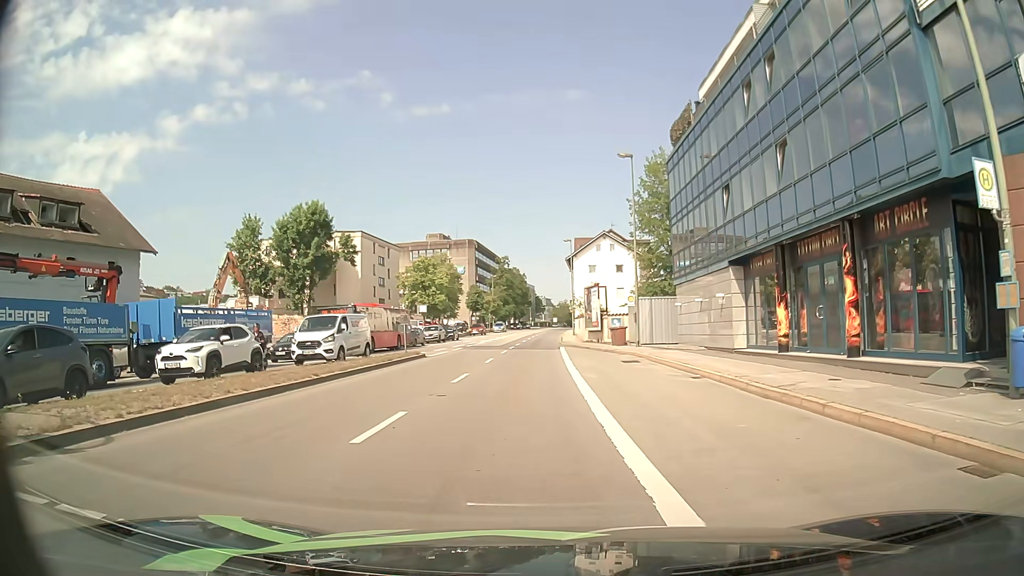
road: primary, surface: asphalt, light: Day
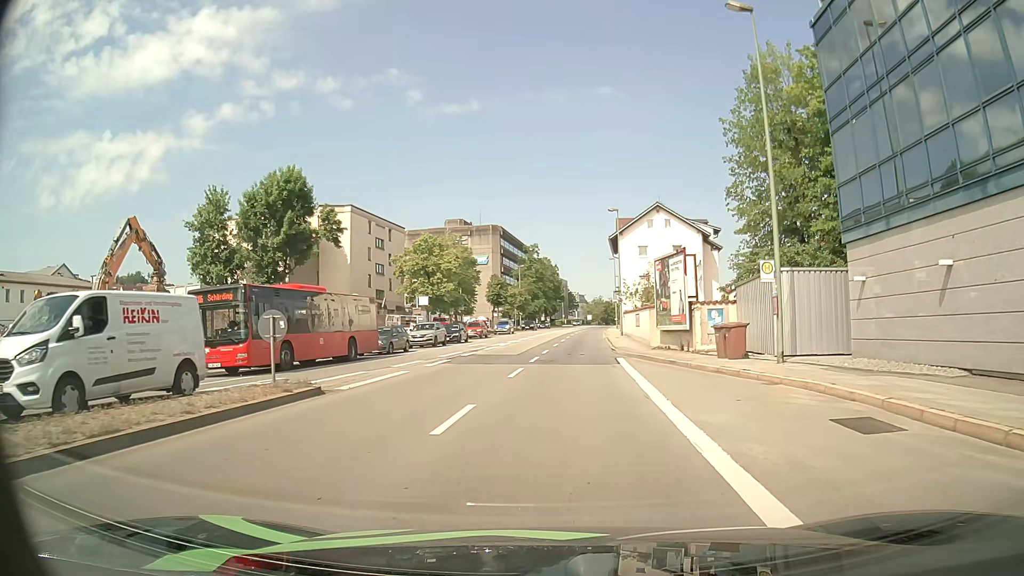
(-0.6, +17.9) m; -3°
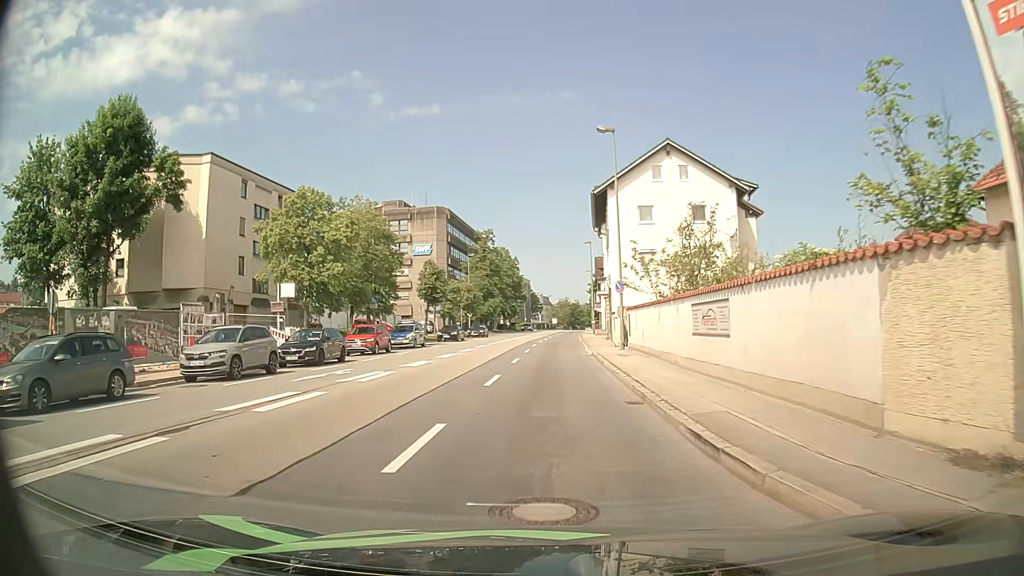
(+0.8, +23.6) m; +3°
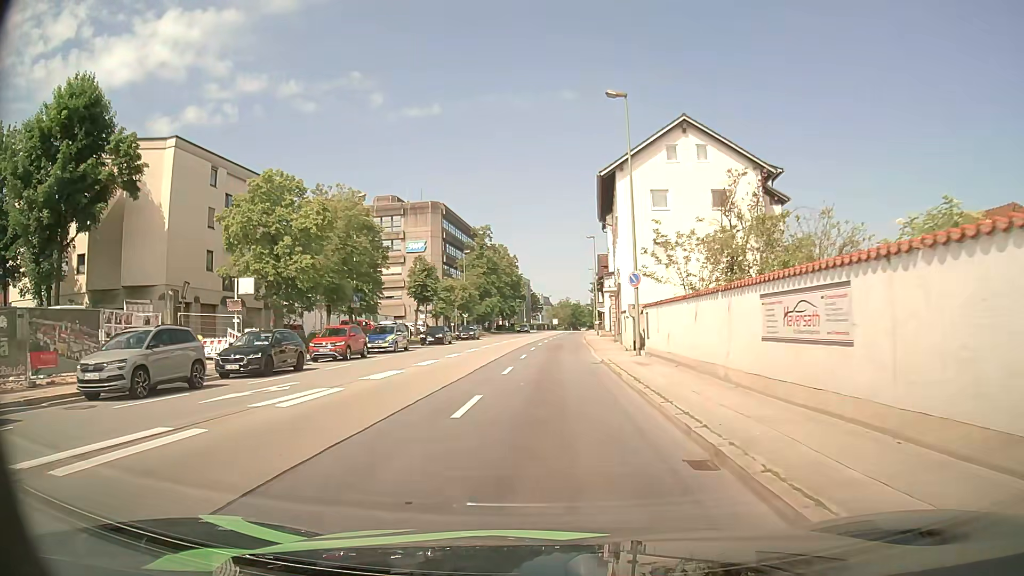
(0.0, +5.1) m; 0°
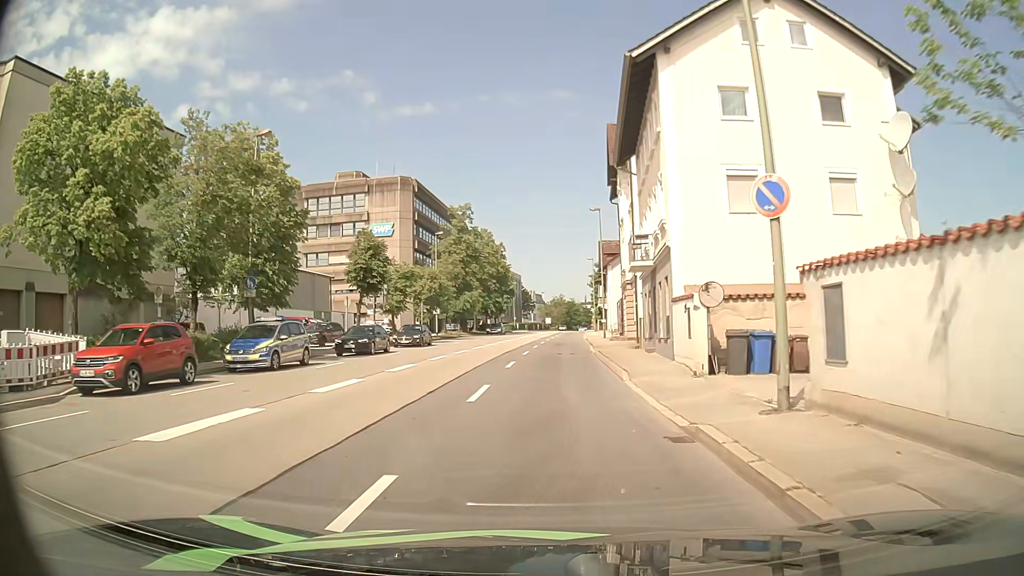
(+0.1, +16.2) m; +1°
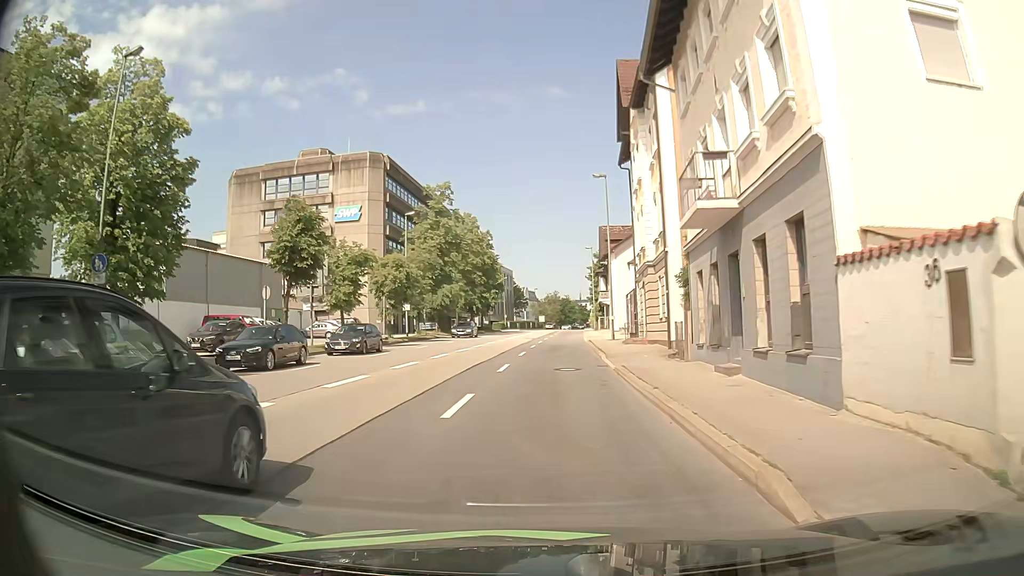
(+0.1, +11.5) m; +1°
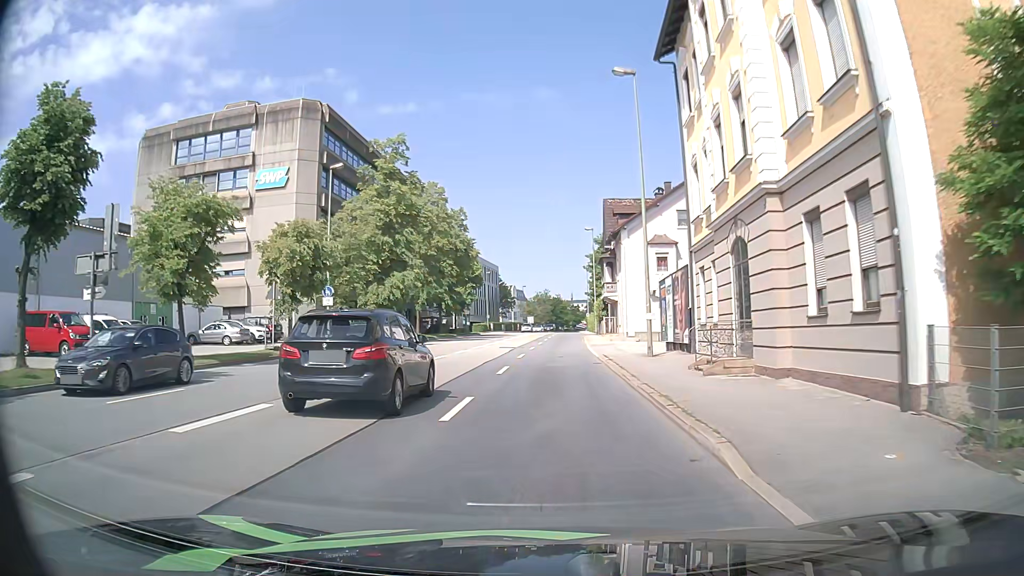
(+0.1, +18.0) m; +1°
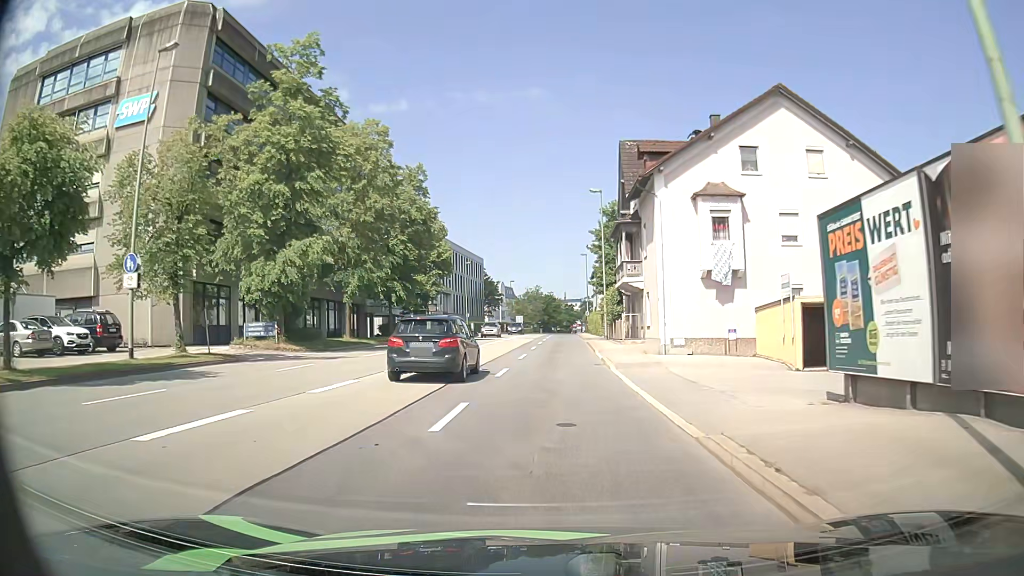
(-0.1, +18.9) m; +1°
(0, +10) (0, +20) (0, +30) (0, +40) (0, +50) (+1, +60) (+1, +70) (+1, +80) (+1, +90) (+2, +100) m
